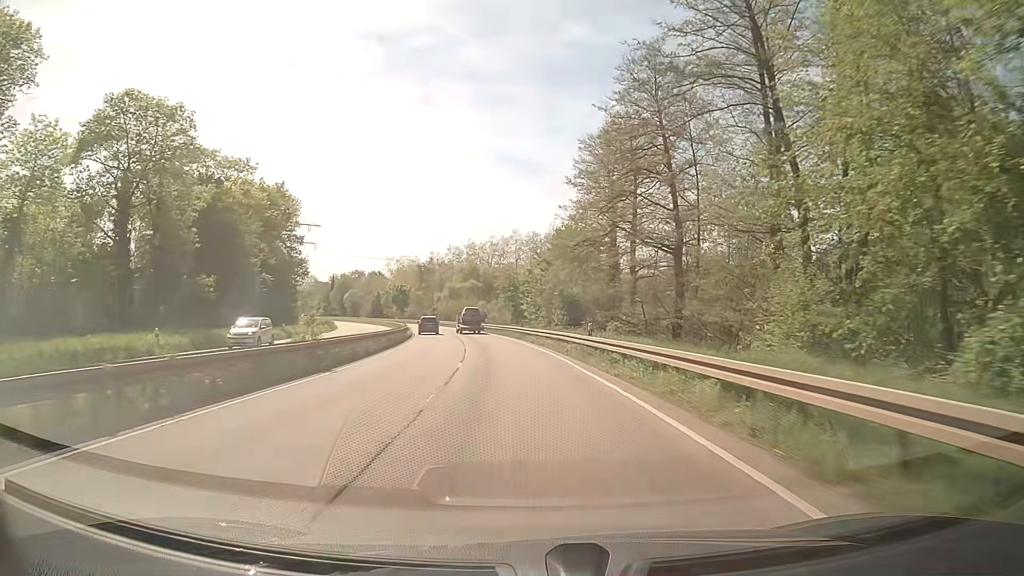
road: primary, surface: asphalt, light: Day
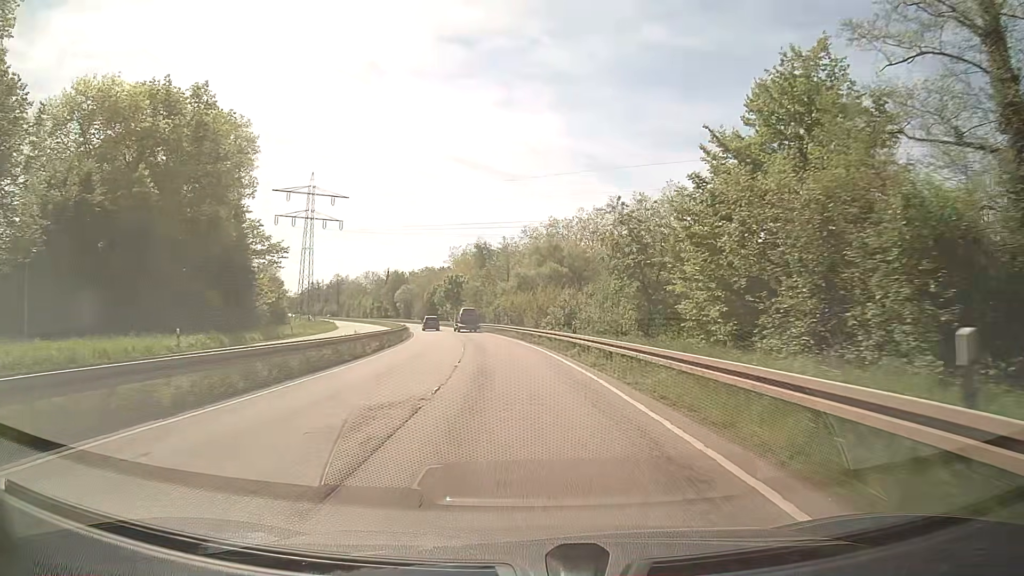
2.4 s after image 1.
(-3.0, +44.9) m; -7°
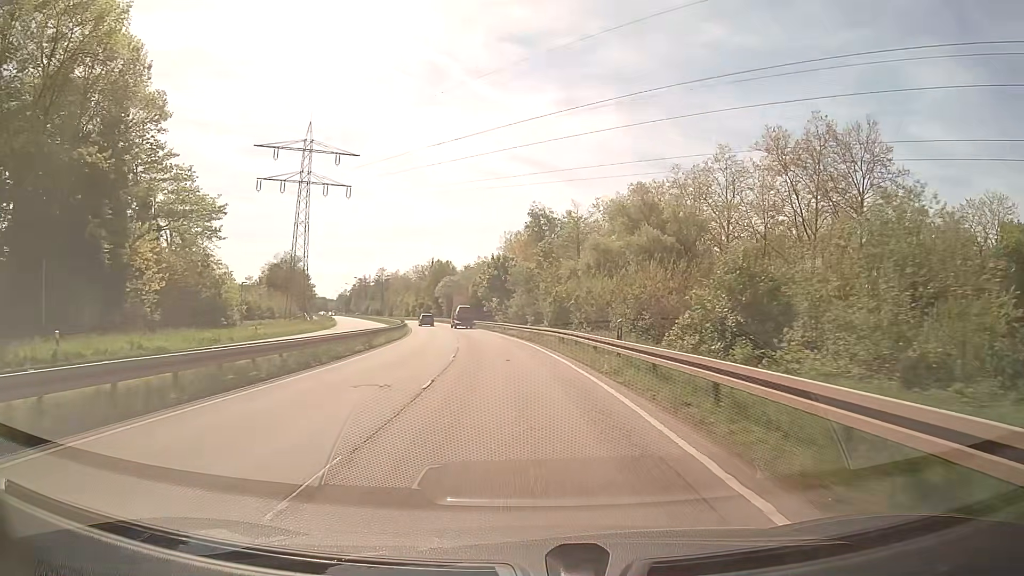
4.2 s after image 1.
(-1.6, +34.2) m; -5°
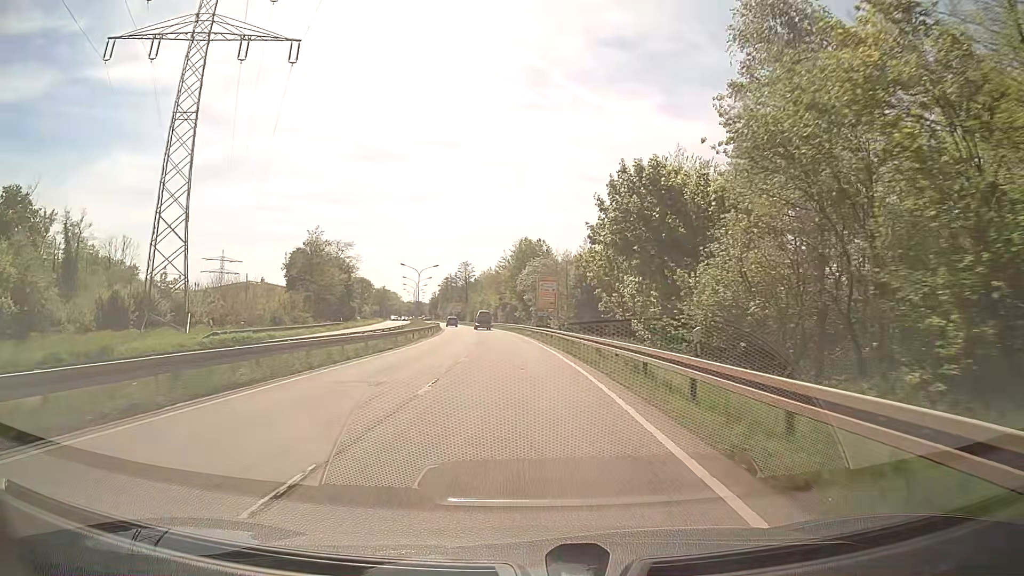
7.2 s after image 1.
(-4.4, +54.4) m; -9°
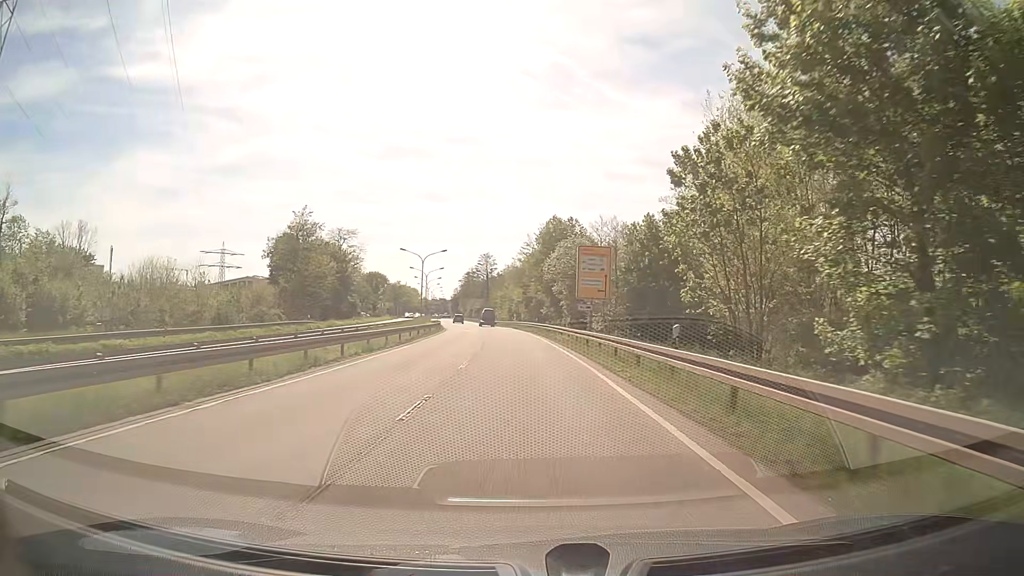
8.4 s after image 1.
(-0.5, +21.5) m; -2°
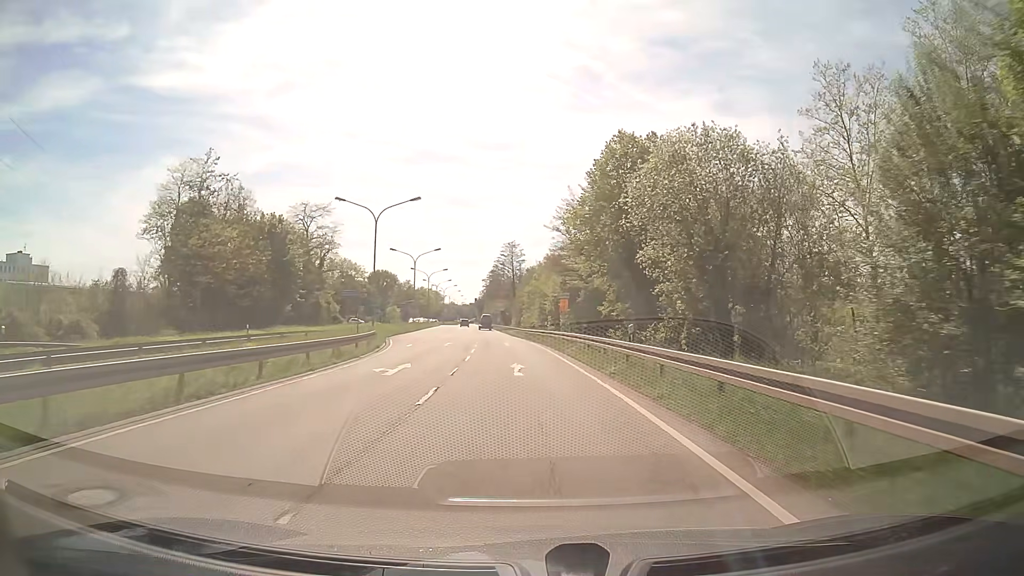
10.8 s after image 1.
(-1.1, +43.5) m; -3°
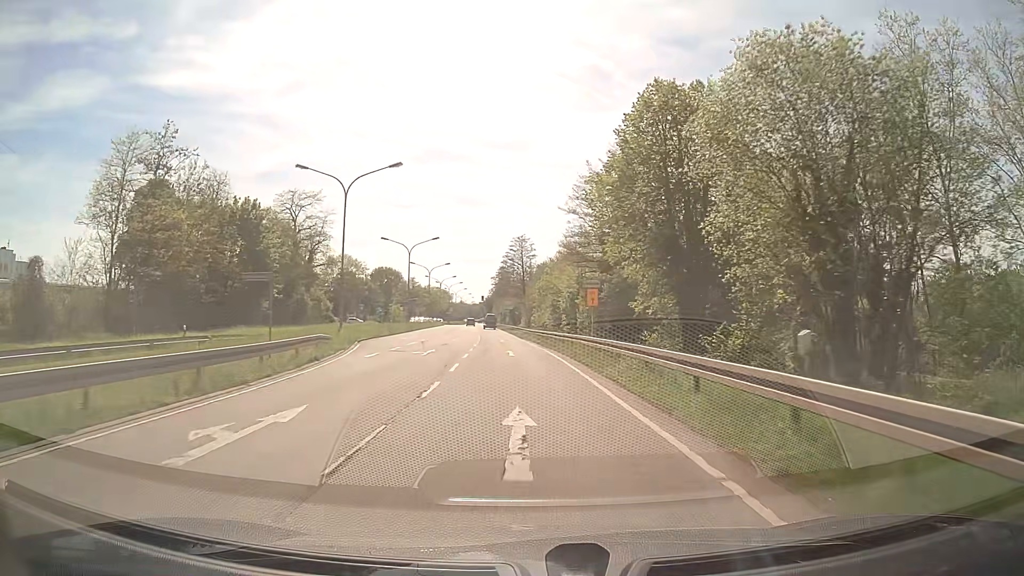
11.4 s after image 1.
(-0.1, +11.0) m; -1°
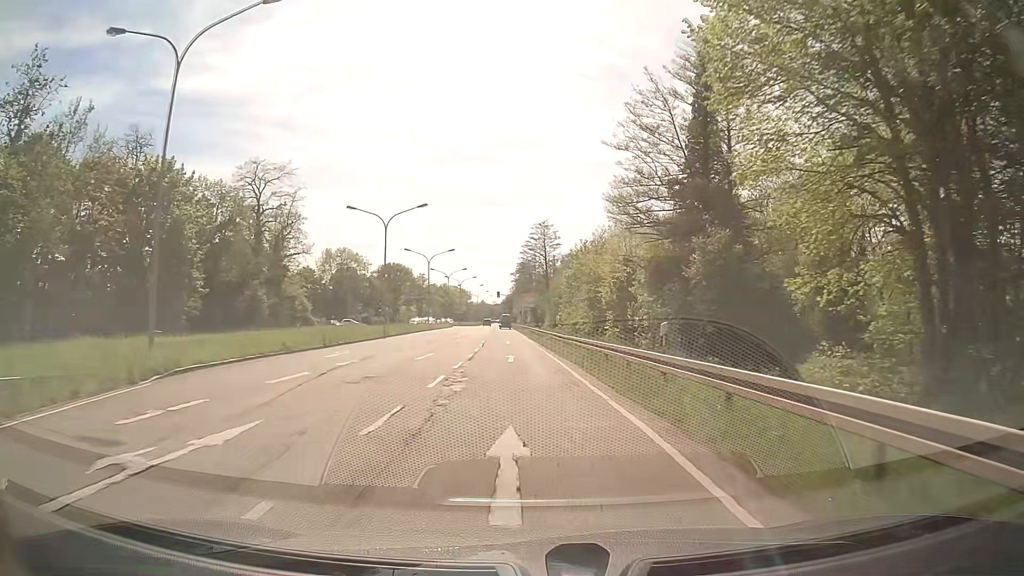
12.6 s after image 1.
(-0.3, +22.0) m; -2°
(0, +10) (0, +20) (-1, +30) (-1, +40) (-2, +50) (-2, +60) (-3, +70) (-3, +80) (-4, +90) (-4, +100) m
